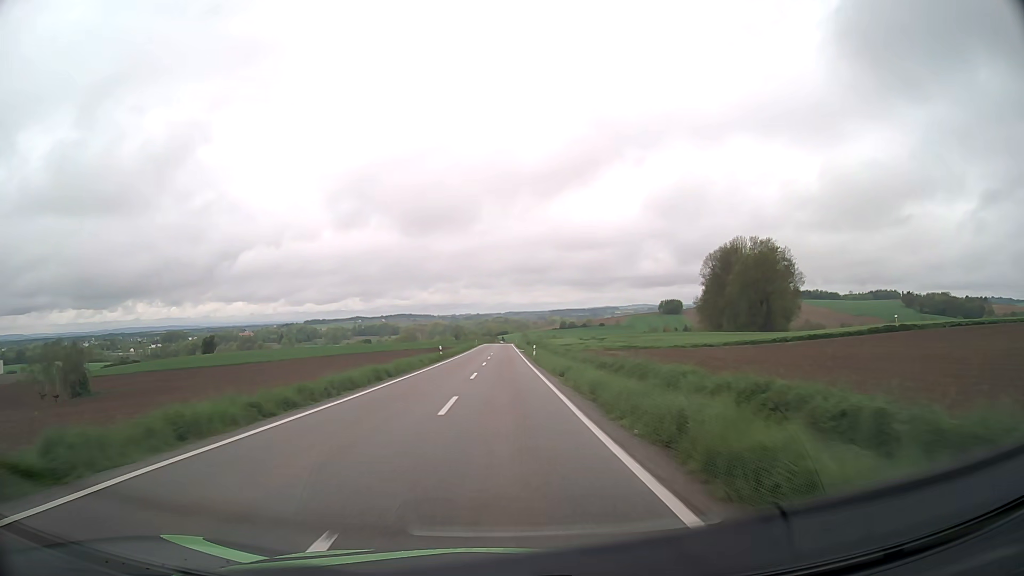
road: tertiary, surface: asphalt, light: Day
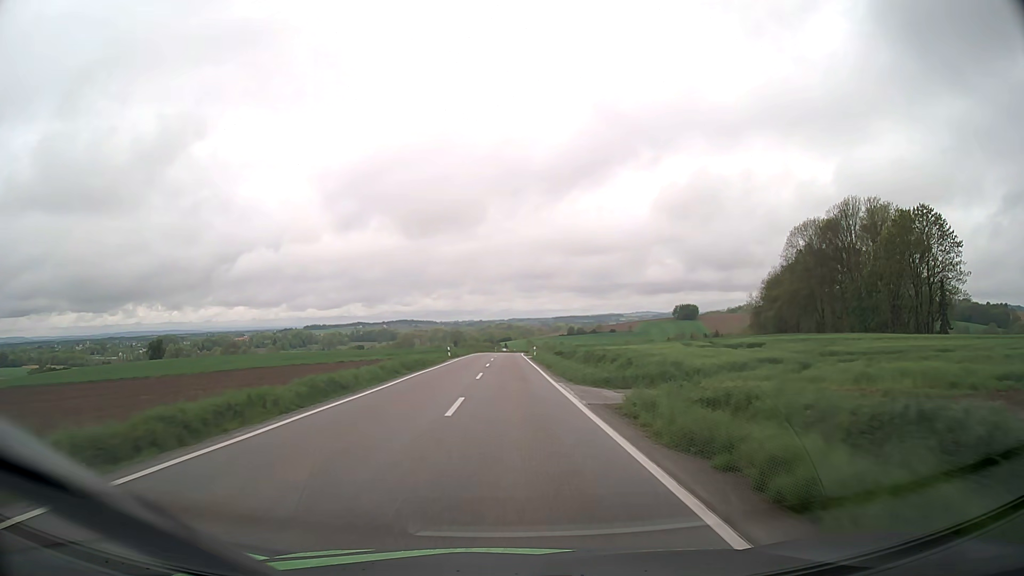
(-0.3, +62.5) m; 0°
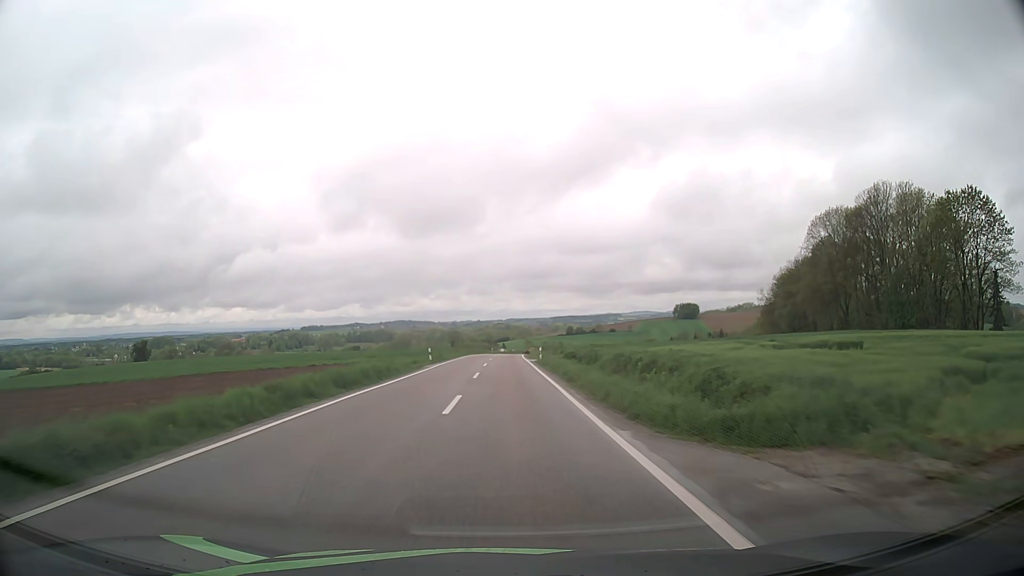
(0.0, +12.5) m; 0°
(0, +10) (0, +20) (0, +30) (0, +40) (0, +50) (0, +60) (0, +70) (0, +80) (+1, +90) (+1, +100) m
